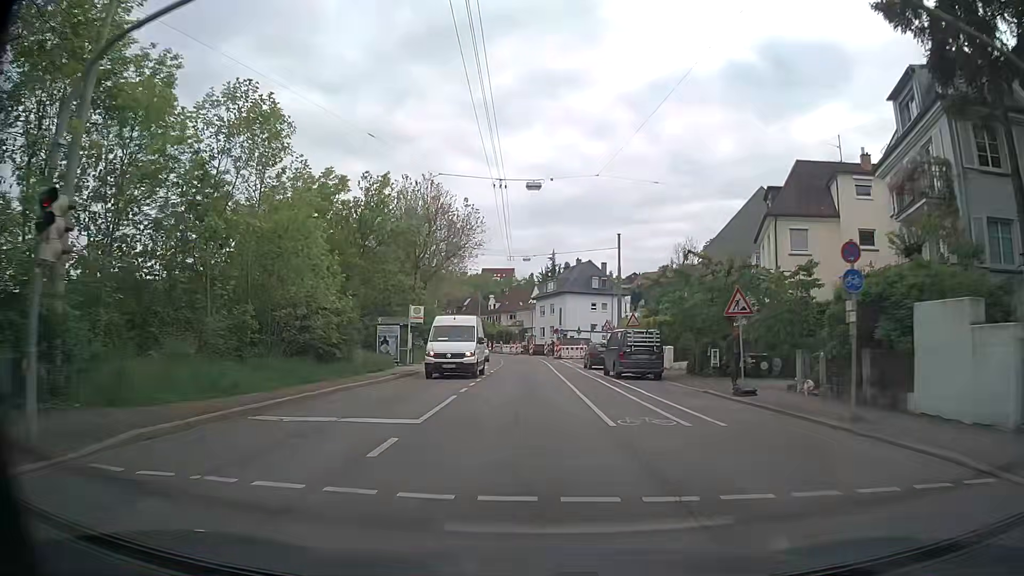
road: secondary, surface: asphalt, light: Day
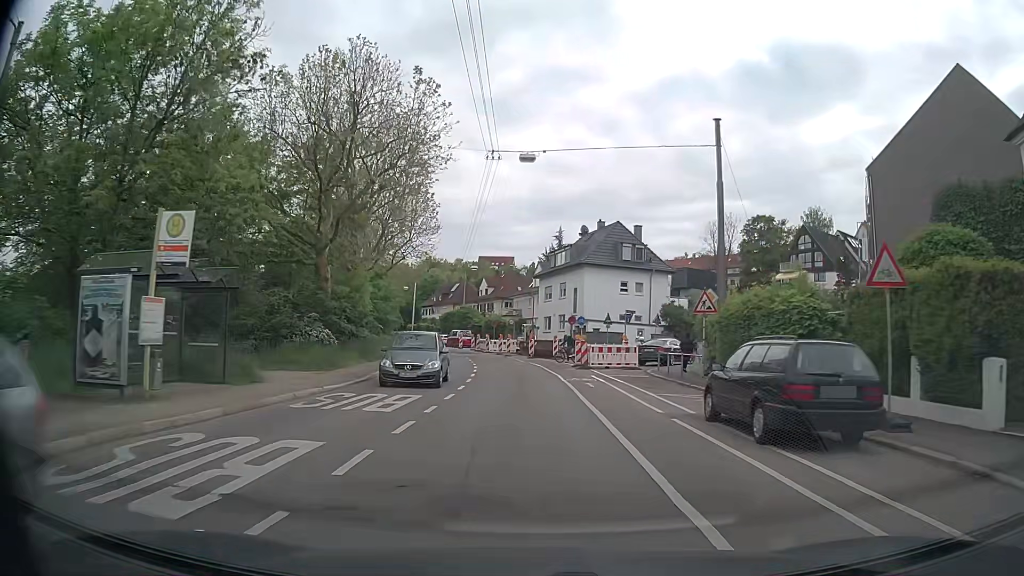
(-0.1, +27.1) m; 0°
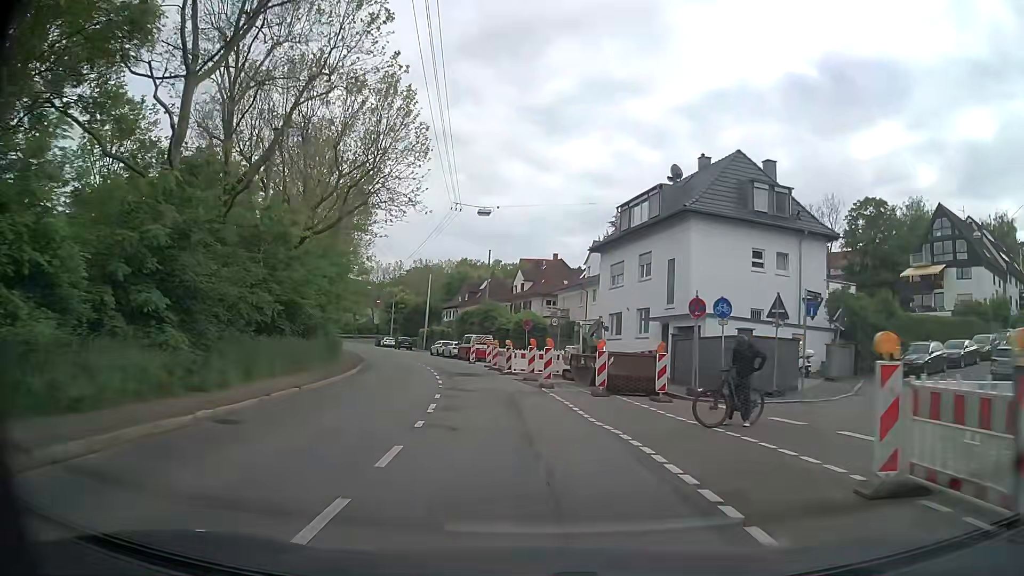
(-0.5, +26.7) m; -2°
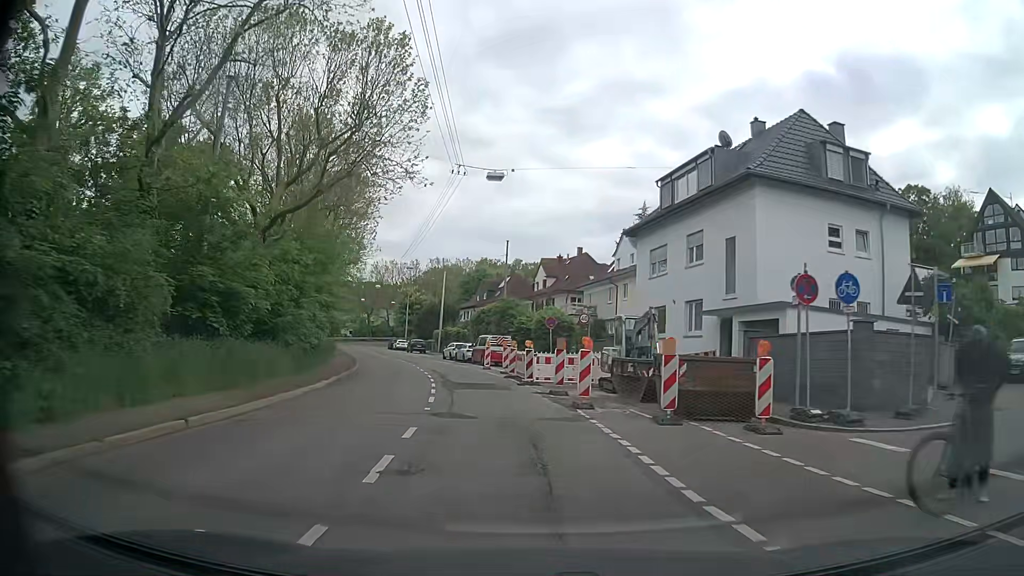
(-0.2, +6.7) m; -3°
(0, +10) (-1, +20) (-3, +30) (-5, +40) (-8, +49) (-11, +59) (-14, +68) (-17, +78) (-20, +87) (-24, +97) m
